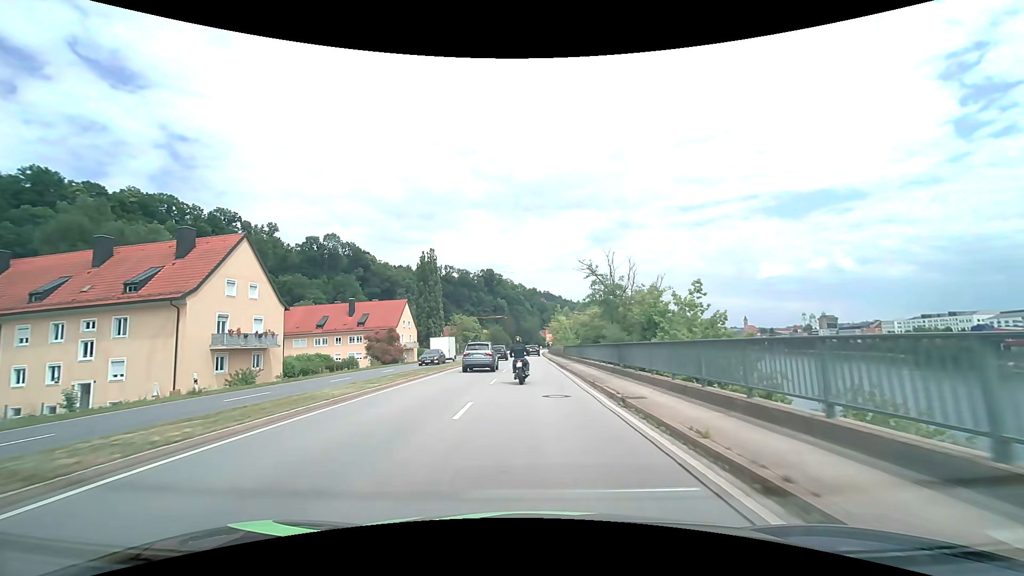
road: primary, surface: asphalt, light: Day
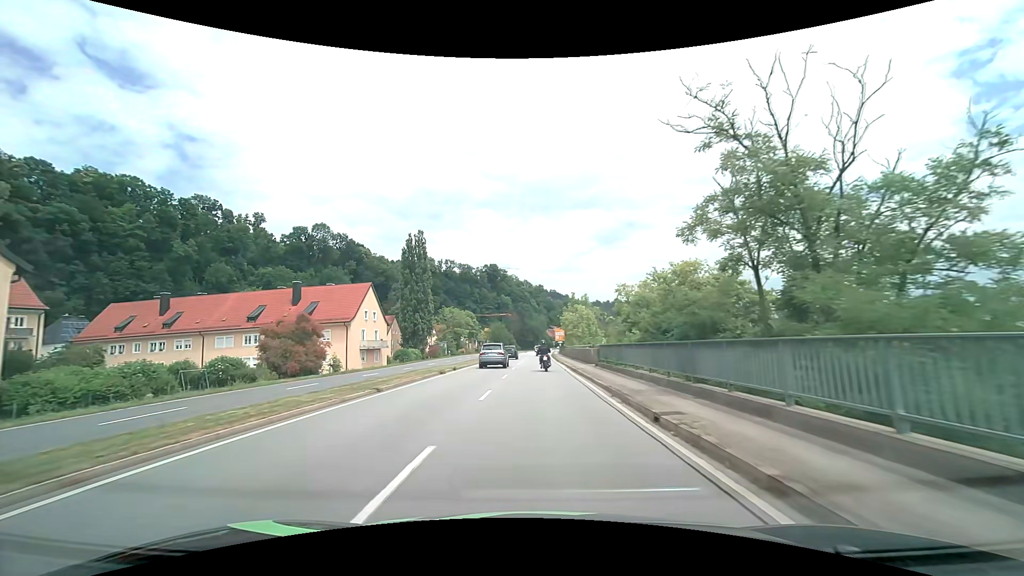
(-0.2, +23.6) m; -1°
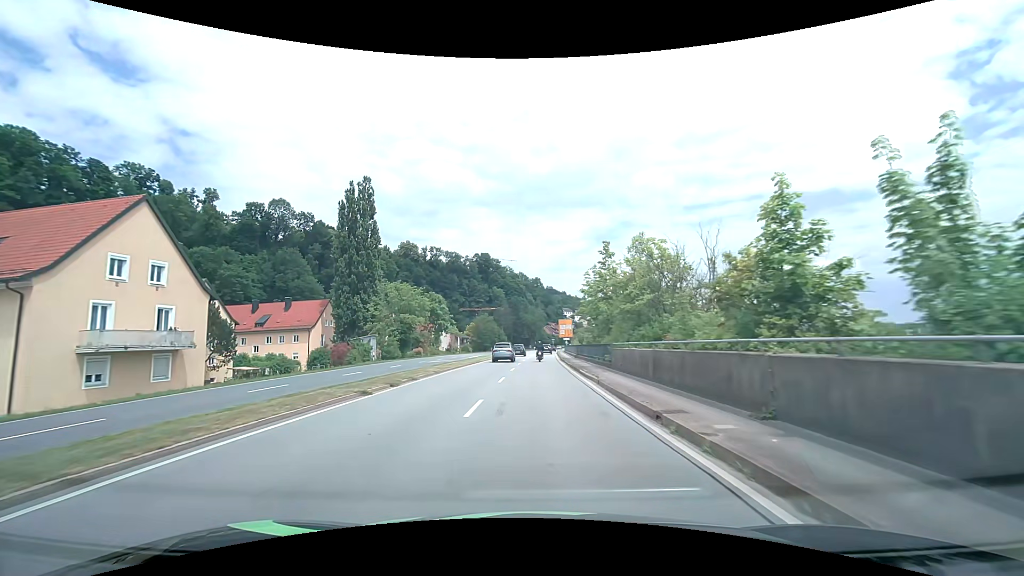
(0.0, +39.3) m; 0°
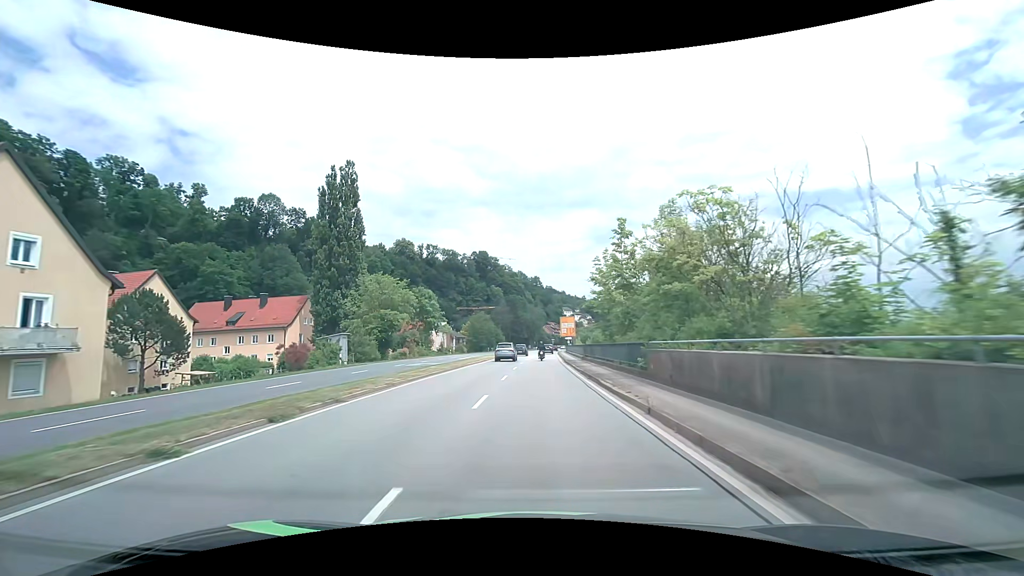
(0.0, +7.8) m; 0°
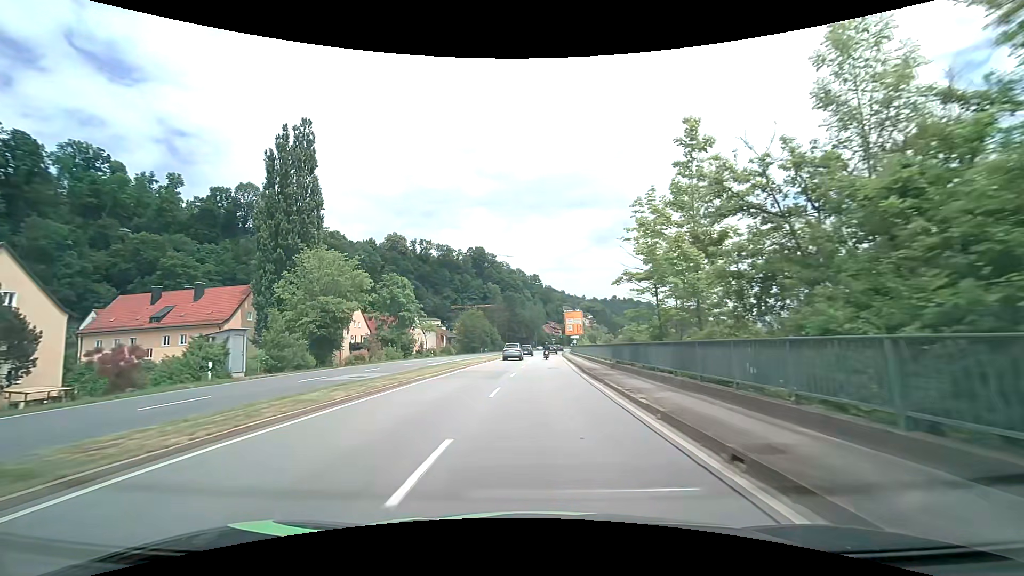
(0.0, +15.5) m; 0°
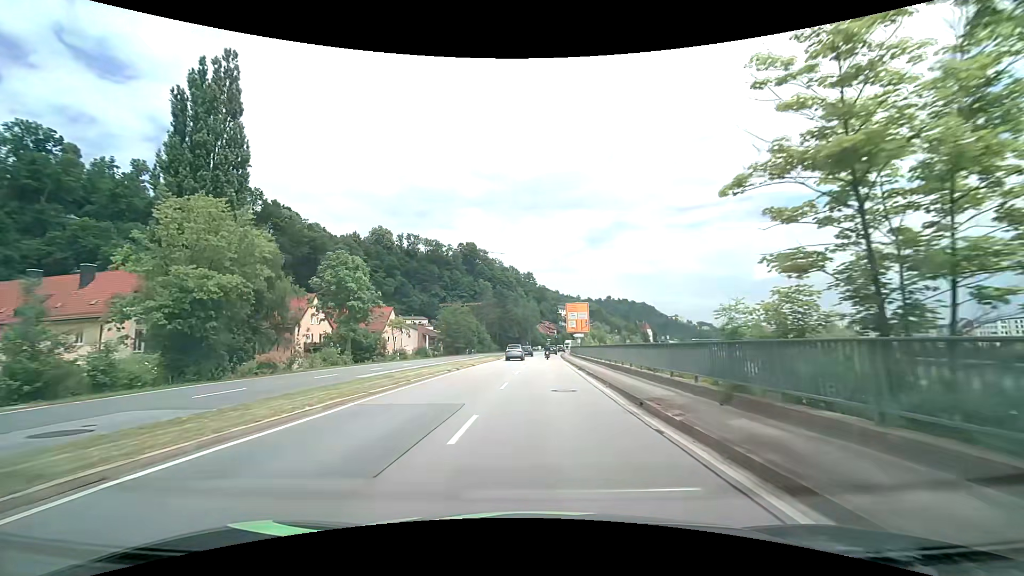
(+0.1, +15.4) m; 0°
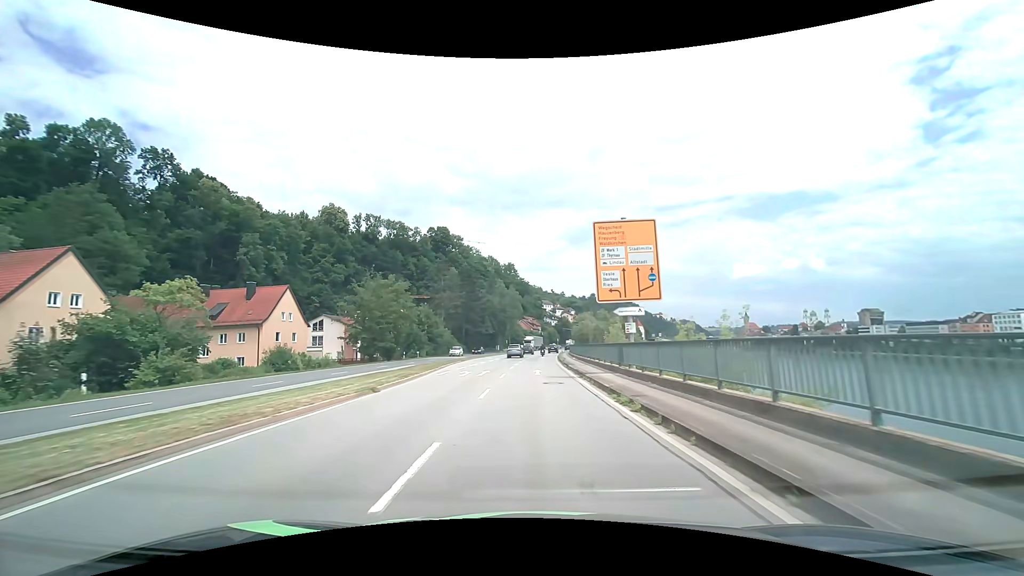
(+0.9, +38.7) m; +2°
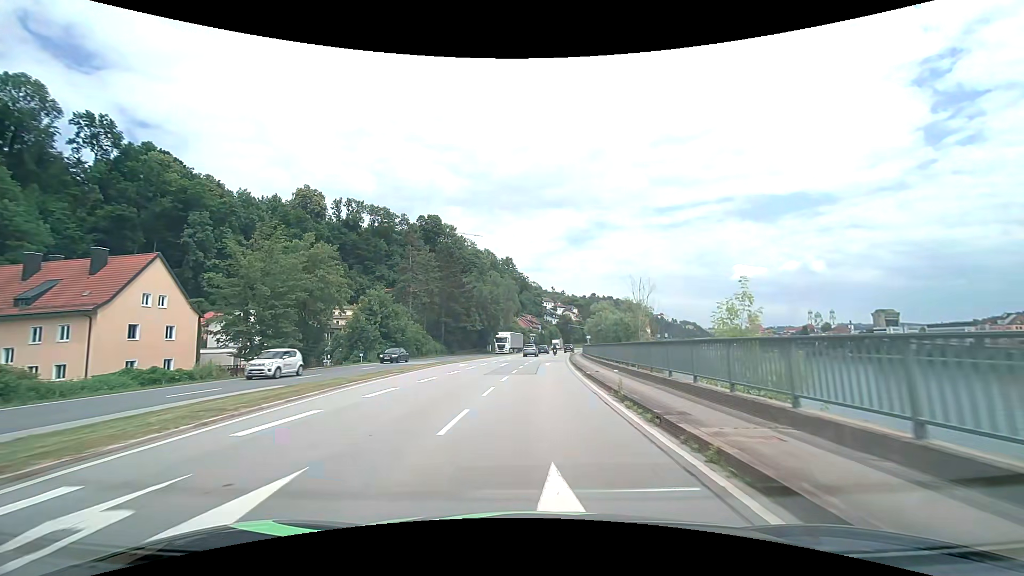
(+0.1, +23.4) m; +1°
(0, +10) (0, +20) (0, +30) (0, +40) (+1, +50) (+2, +60) (+3, +70) (+4, +80) (+5, +90) (+6, +100) m
